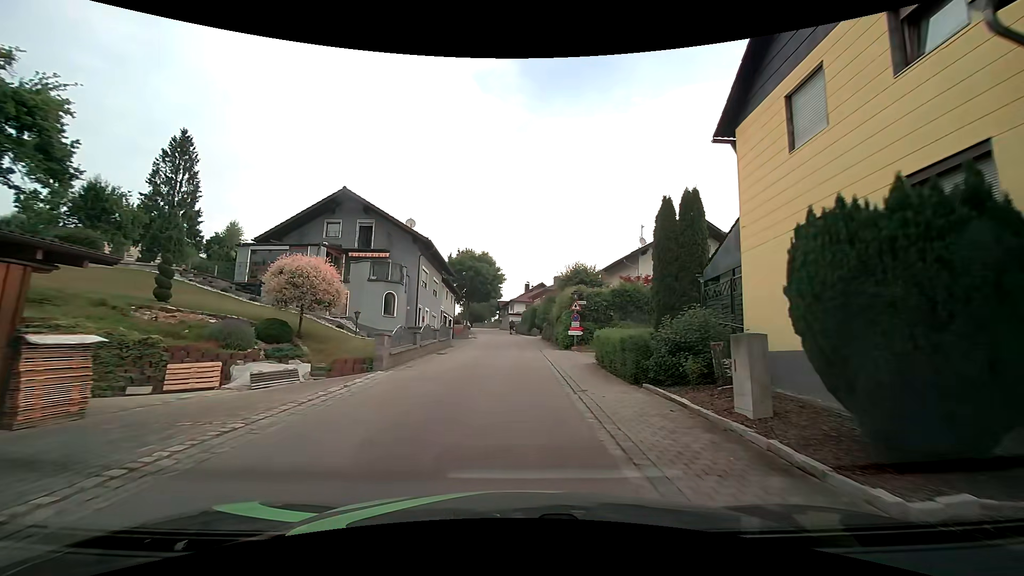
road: tertiary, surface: asphalt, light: Day
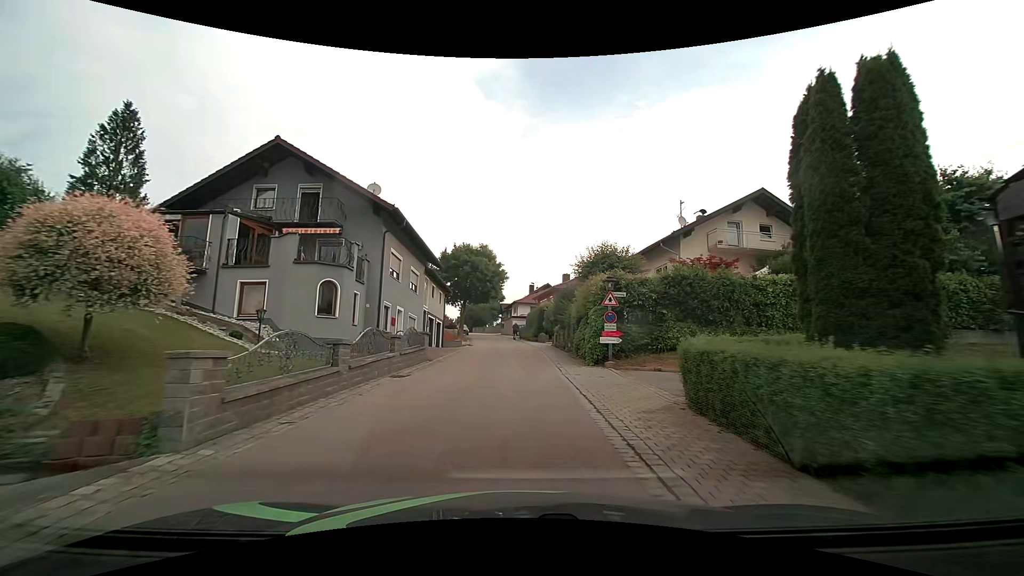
(-0.1, +8.9) m; -1°
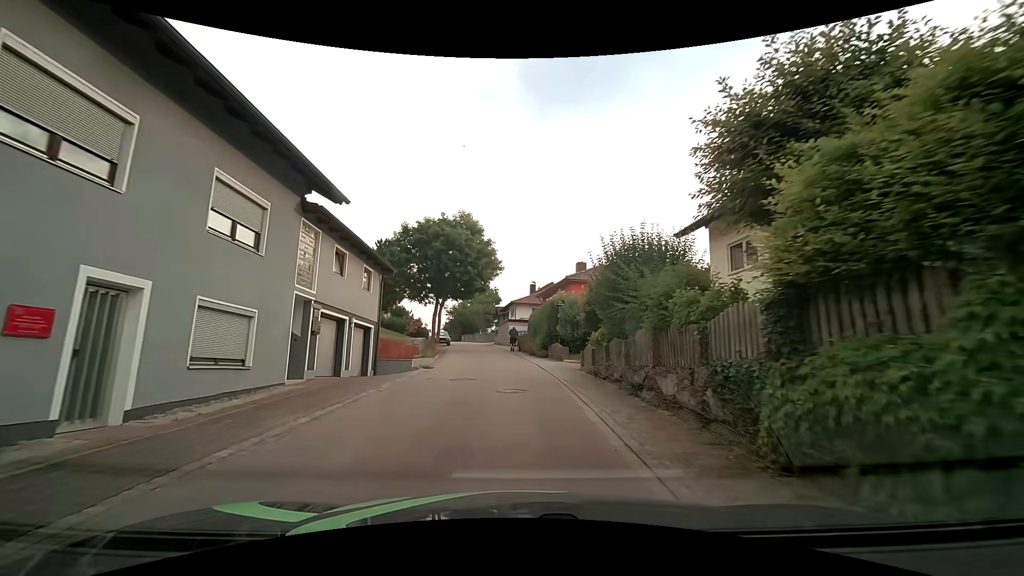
(+0.1, +17.8) m; 0°
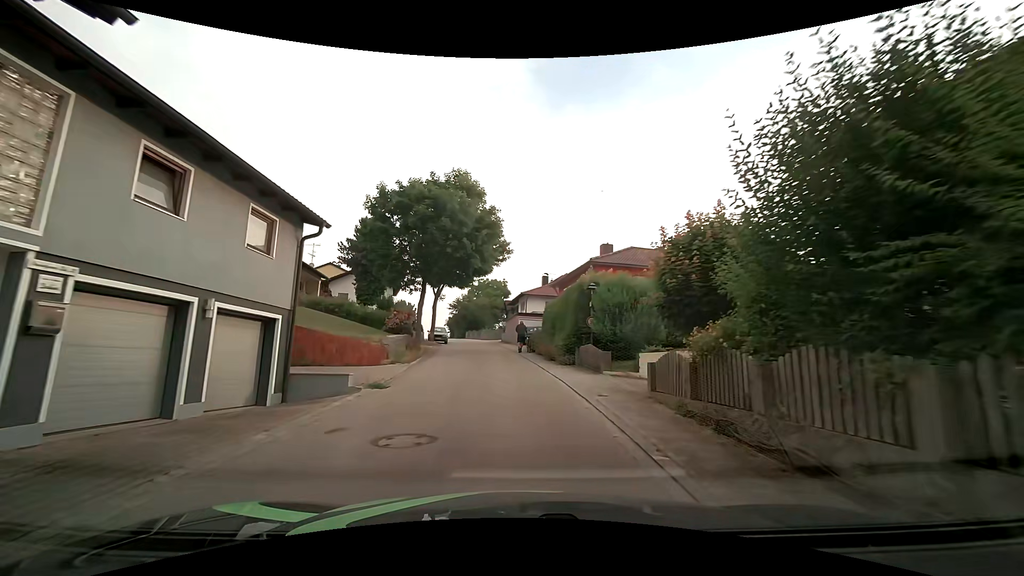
(-0.1, +8.9) m; 0°
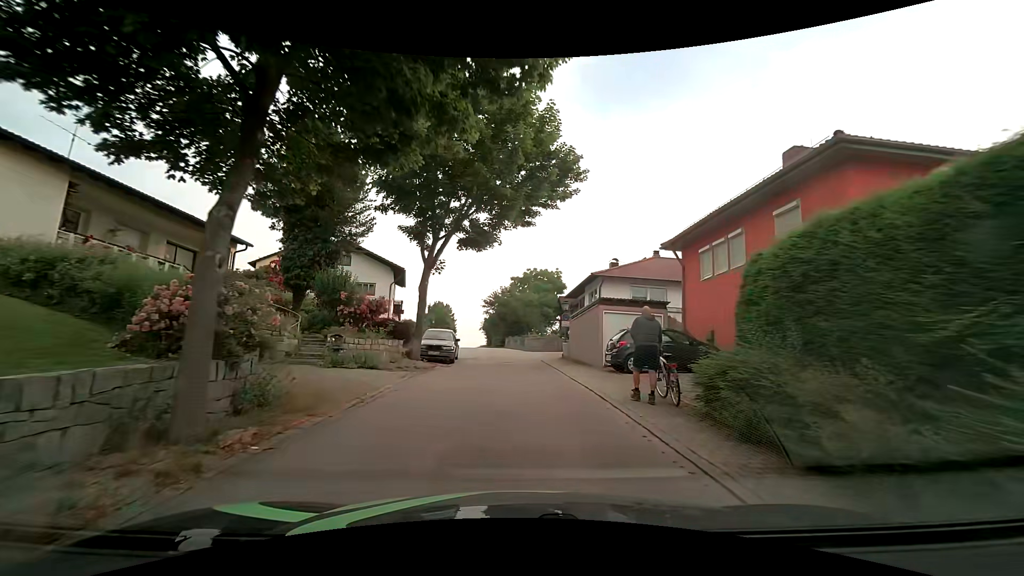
(-1.7, +22.3) m; -7°
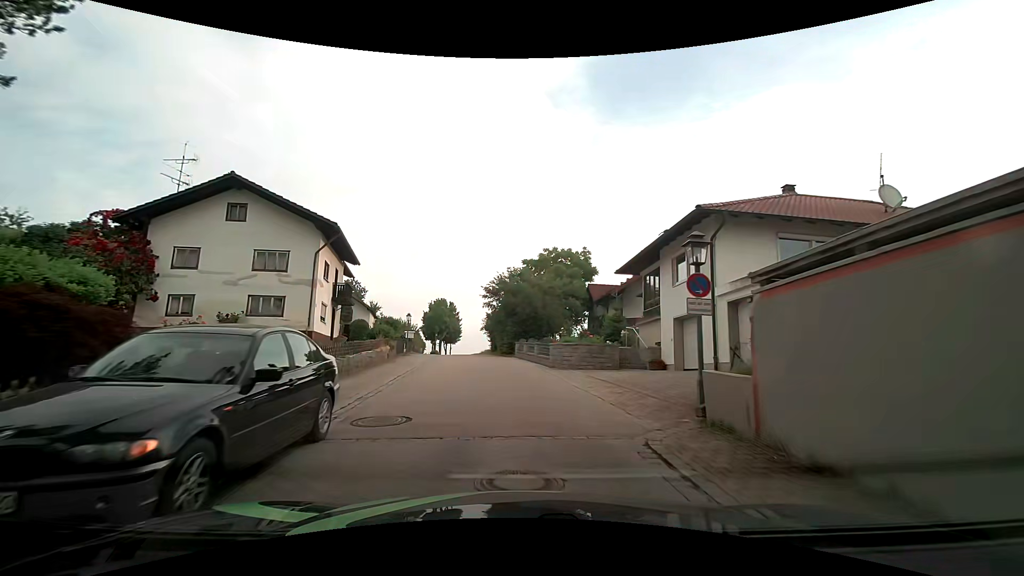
(-0.4, +17.8) m; -1°
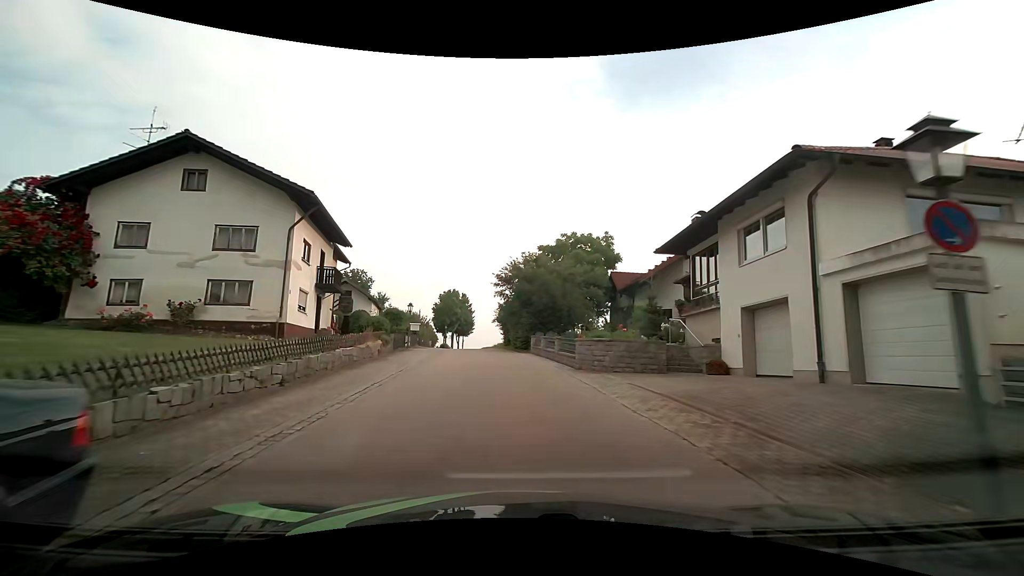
(-0.1, +4.5) m; -2°
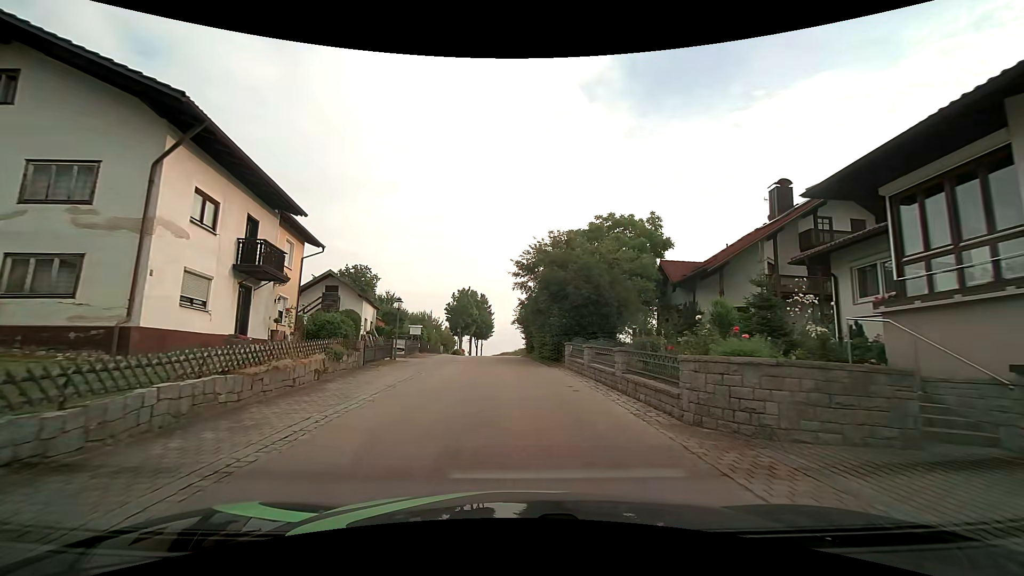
(-0.2, +9.0) m; -3°
(0, +10) (0, +20) (-1, +30) (-1, +40) (-2, +50) (-3, +60) (-3, +70) (-4, +80) (-5, +90) (-6, +100) m
